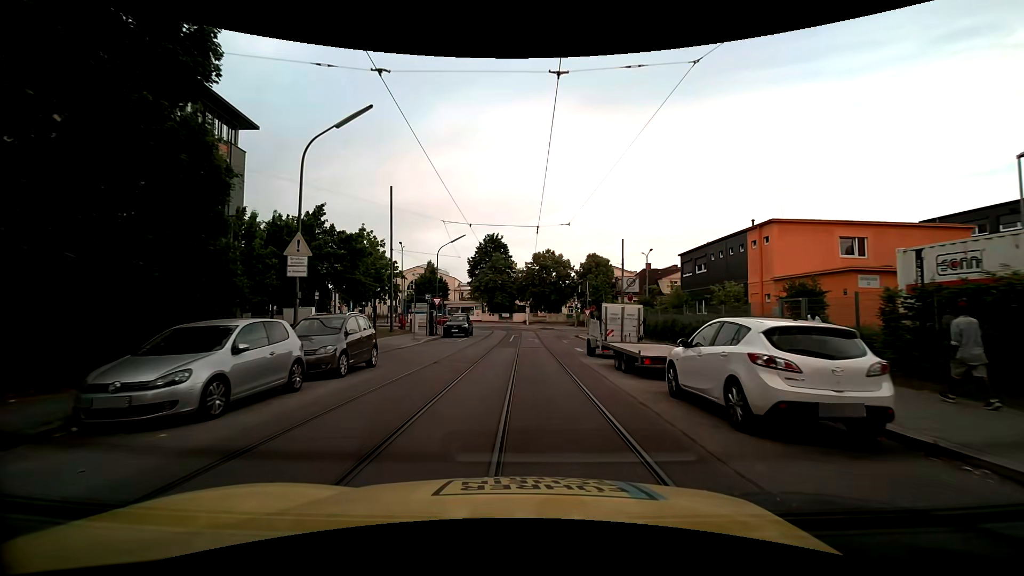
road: residential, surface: asphalt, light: Day
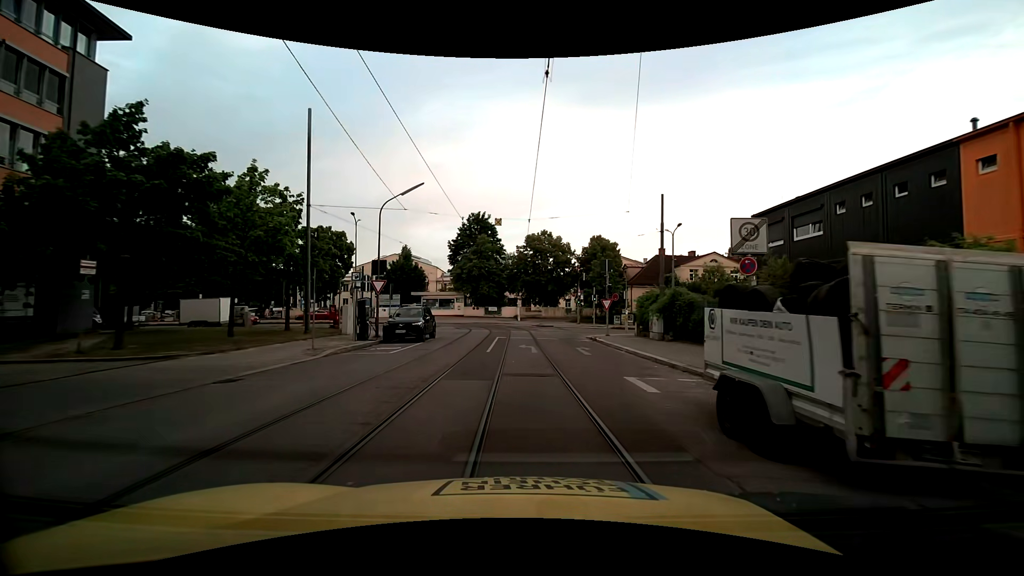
(+0.3, +14.6) m; +1°
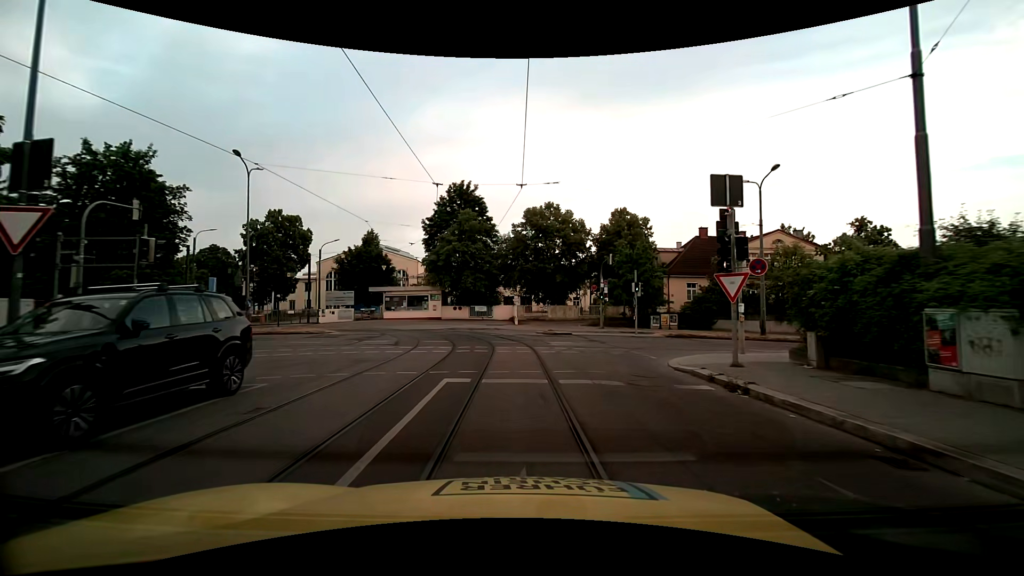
(+0.1, +18.8) m; +1°
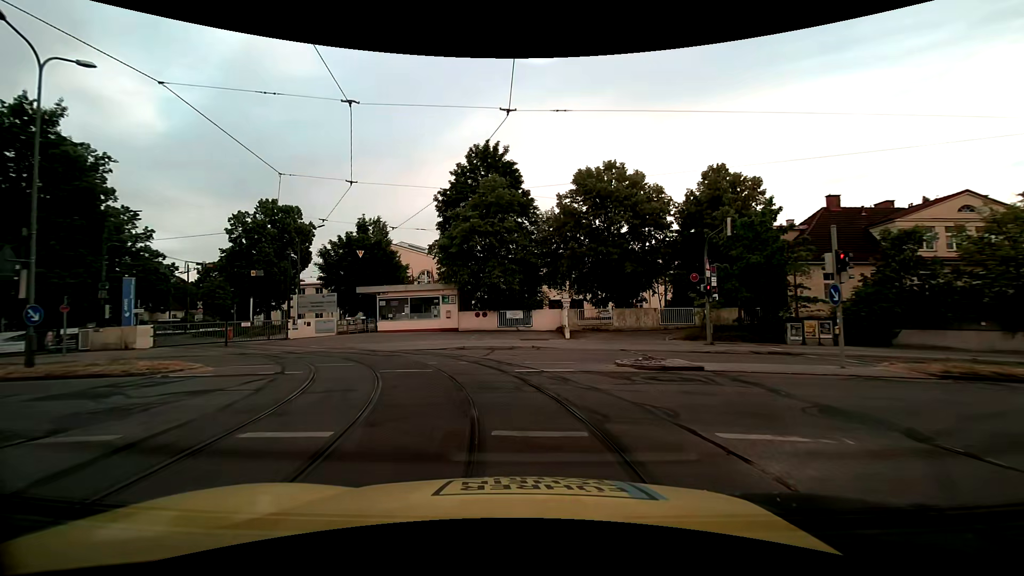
(-0.4, +16.1) m; -5°
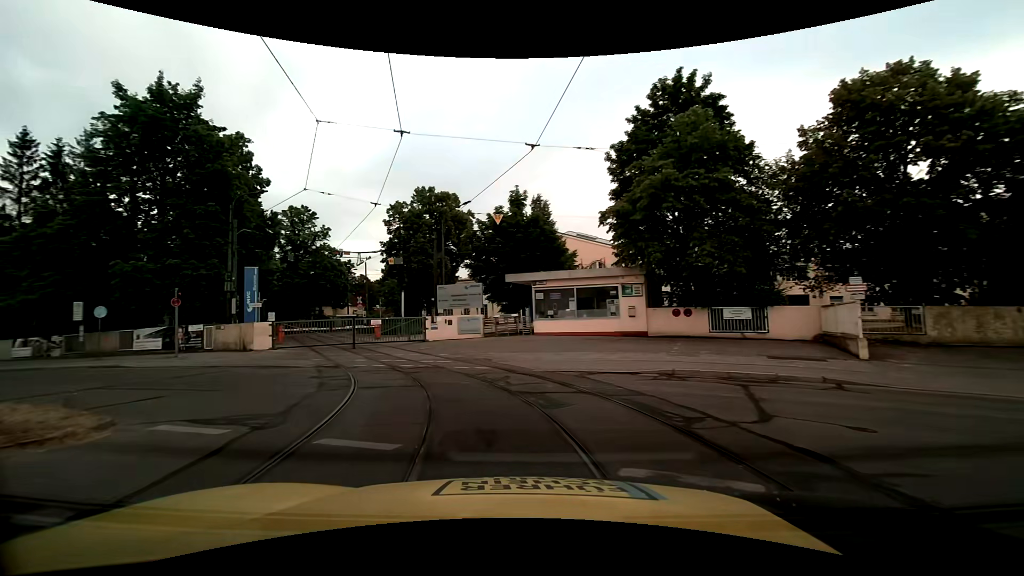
(-1.5, +10.8) m; -18°
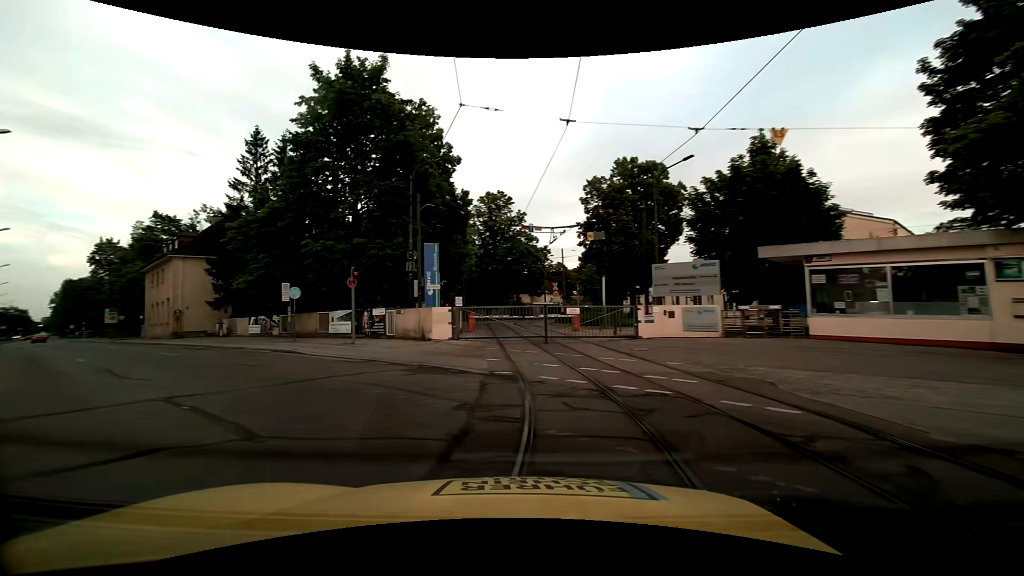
(-1.5, +6.9) m; -23°
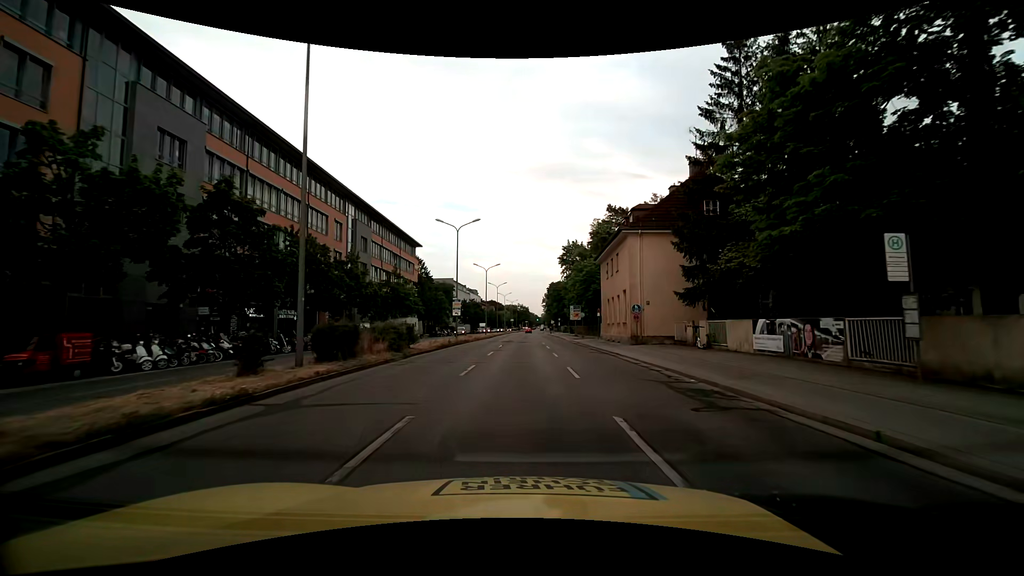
(-10.9, +17.1) m; -48°
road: secondary
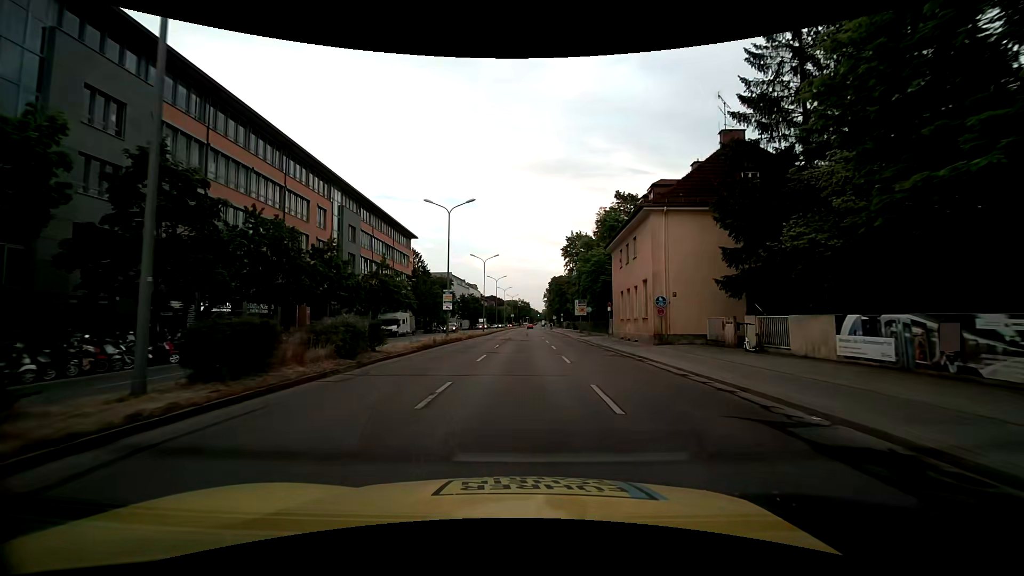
(0.0, +5.6) m; 0°
